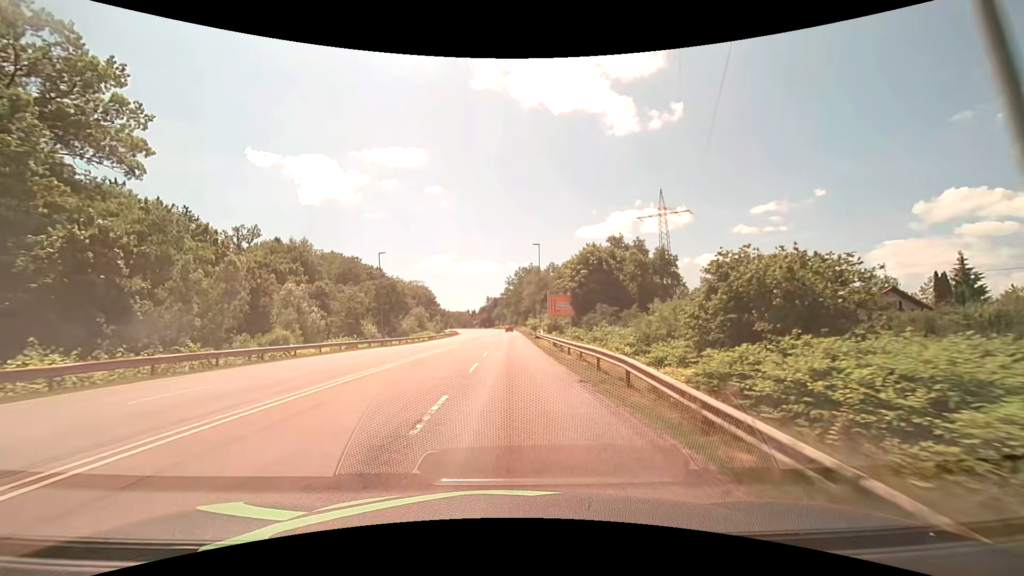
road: secondary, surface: asphalt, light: Day
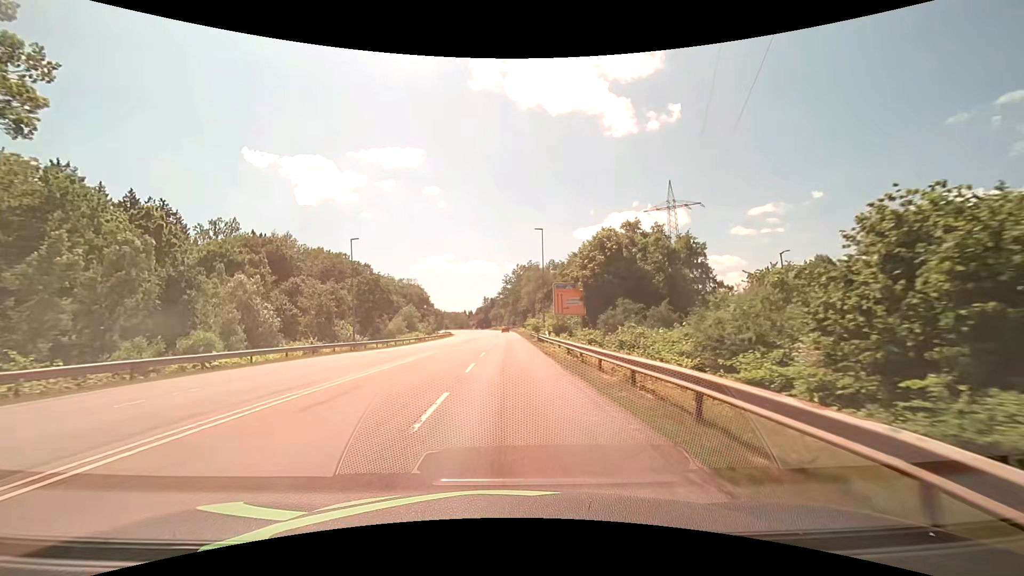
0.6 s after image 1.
(0.0, +8.9) m; 0°
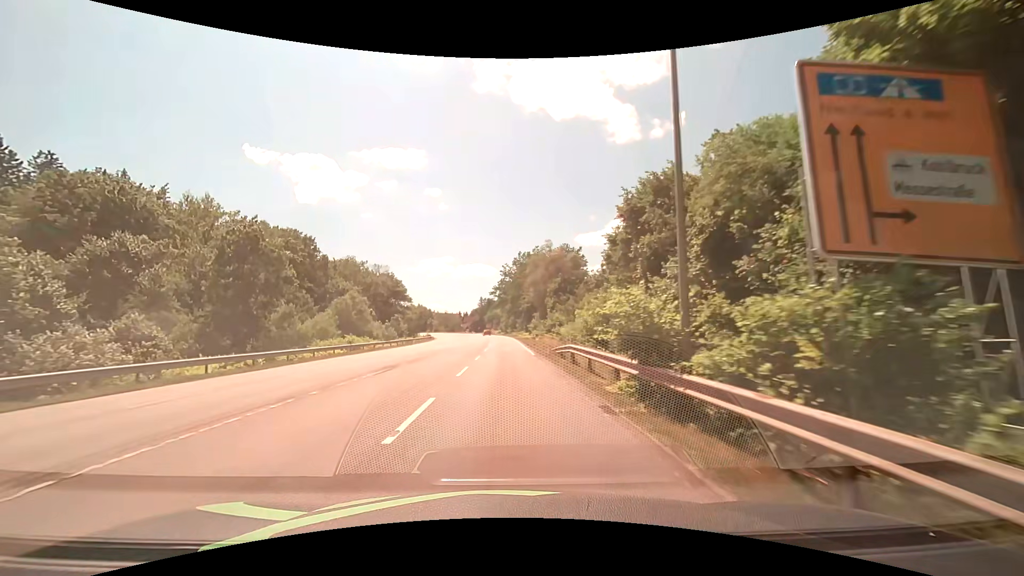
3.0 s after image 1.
(+0.1, +35.8) m; 0°
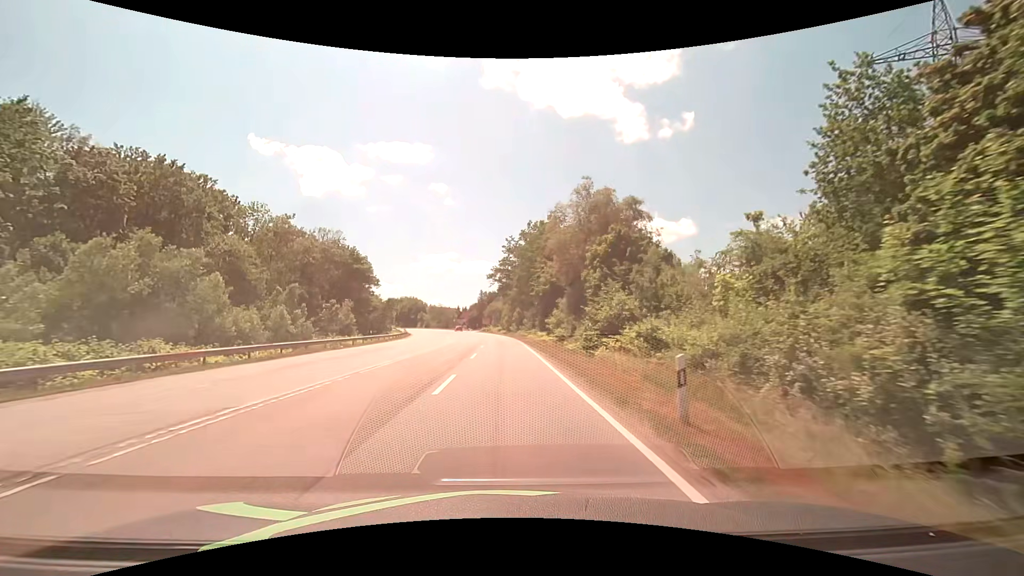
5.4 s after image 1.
(+0.2, +36.1) m; 0°
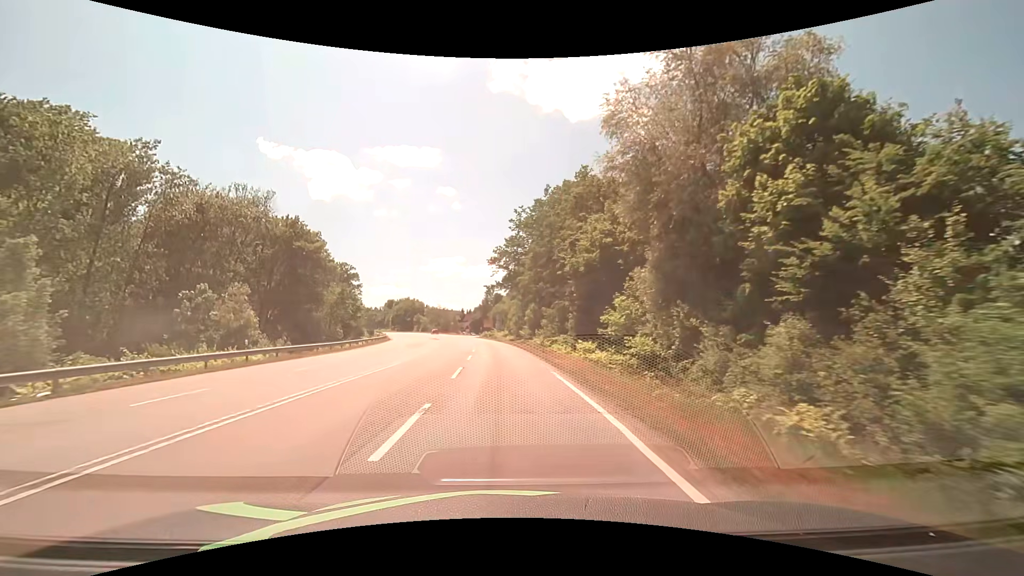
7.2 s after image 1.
(-0.2, +27.2) m; -1°
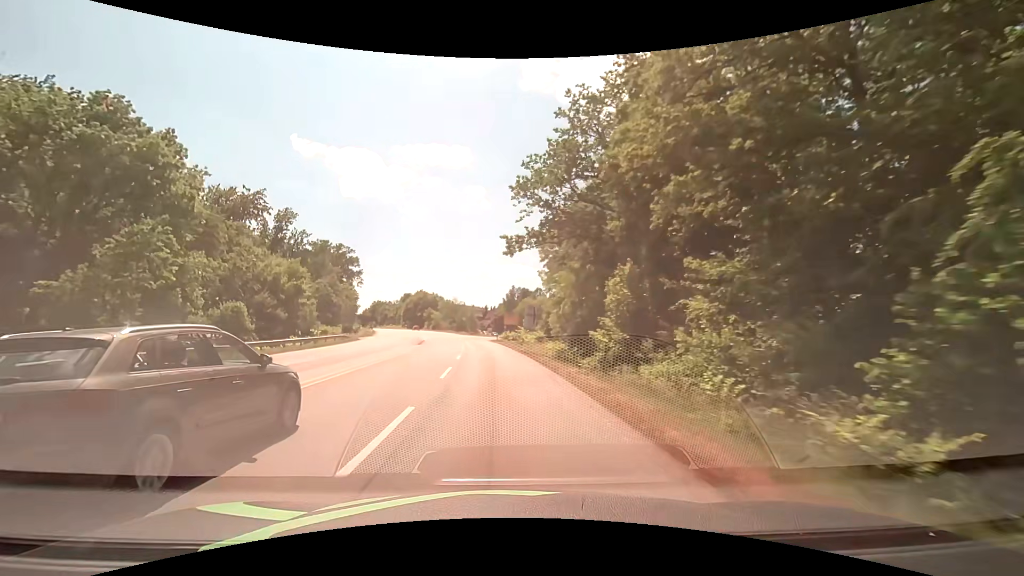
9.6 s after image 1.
(-0.8, +36.5) m; -3°
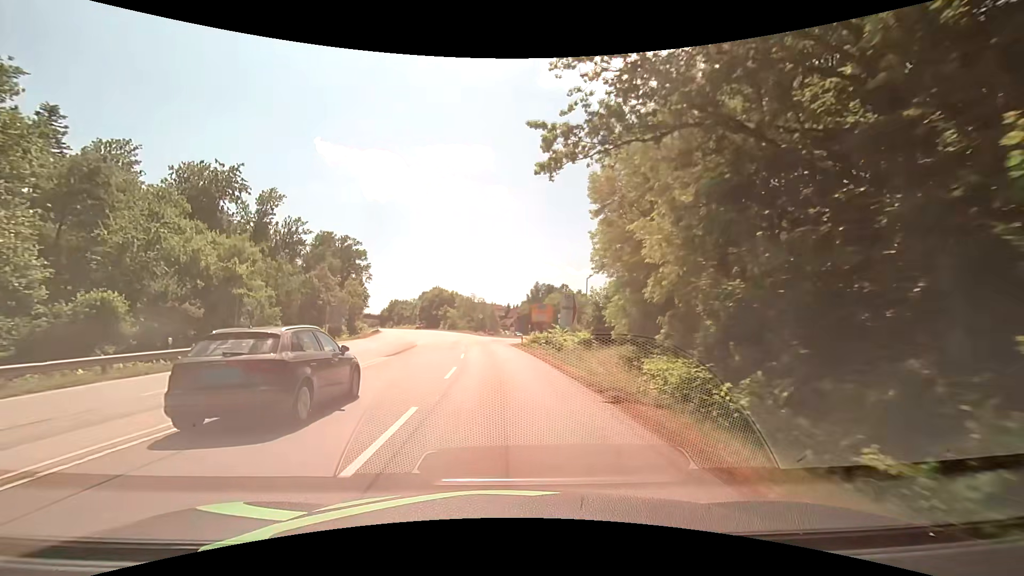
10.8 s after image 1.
(-0.5, +18.3) m; -3°
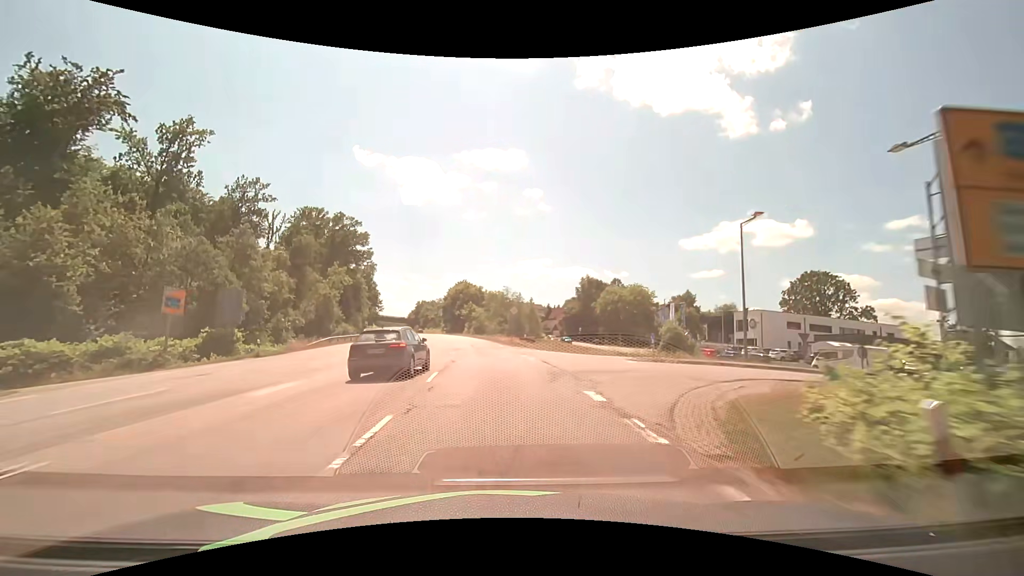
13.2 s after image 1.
(-1.5, +36.6) m; -4°
(0, +10) (-1, +20) (-1, +30) (-2, +40) (-3, +50) (-4, +60) (-6, +70) (-8, +80) (-9, +89) (-11, +99) m
